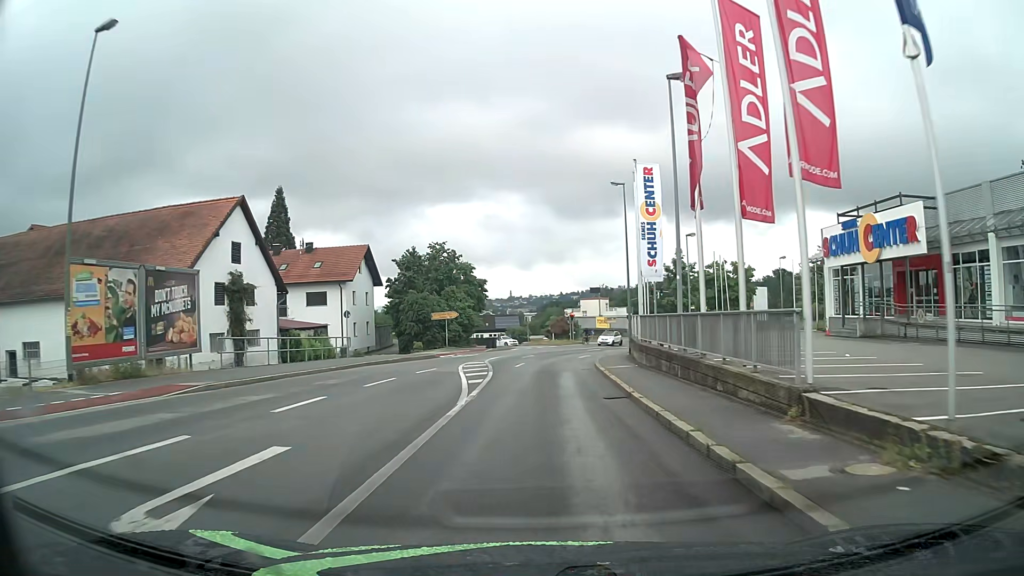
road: tertiary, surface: asphalt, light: Day
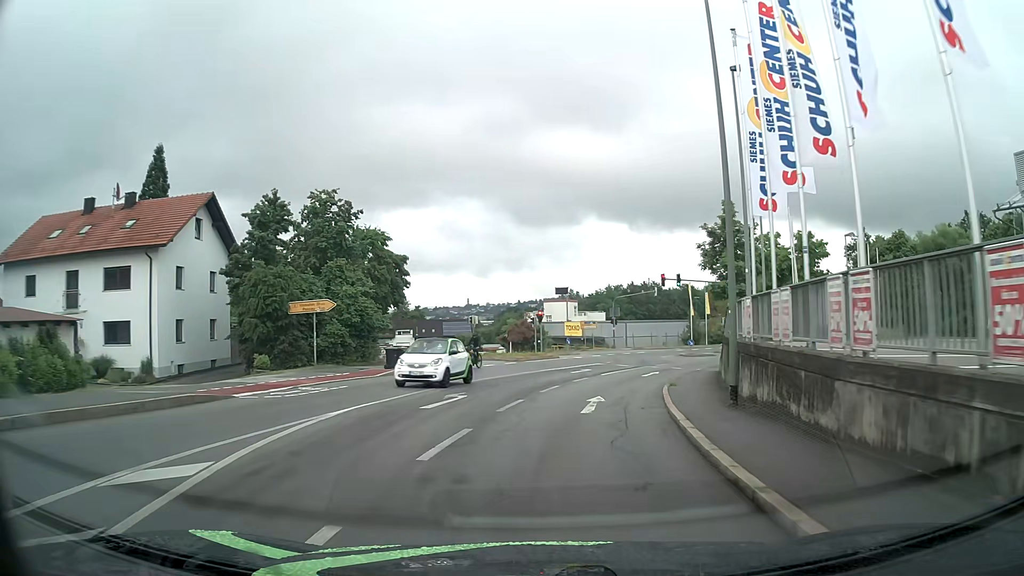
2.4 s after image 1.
(+0.6, +25.6) m; +3°
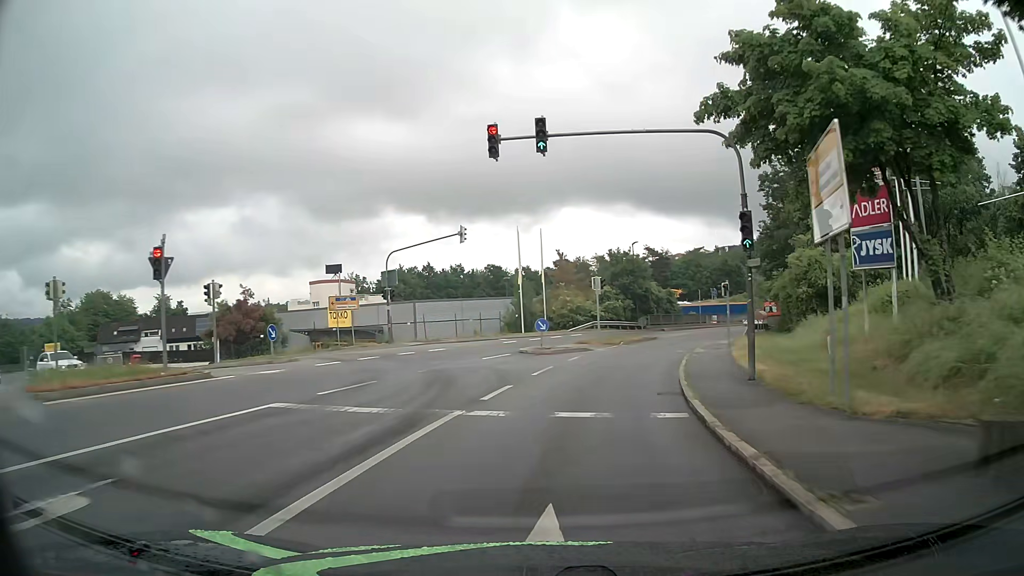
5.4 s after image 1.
(+5.0, +31.7) m; +17°
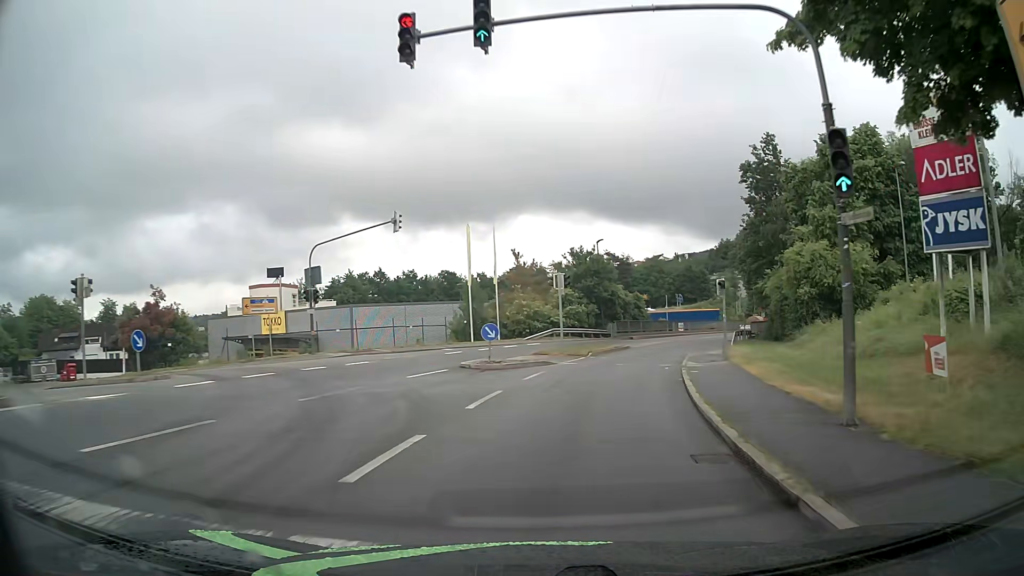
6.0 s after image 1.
(+0.2, +6.6) m; +4°
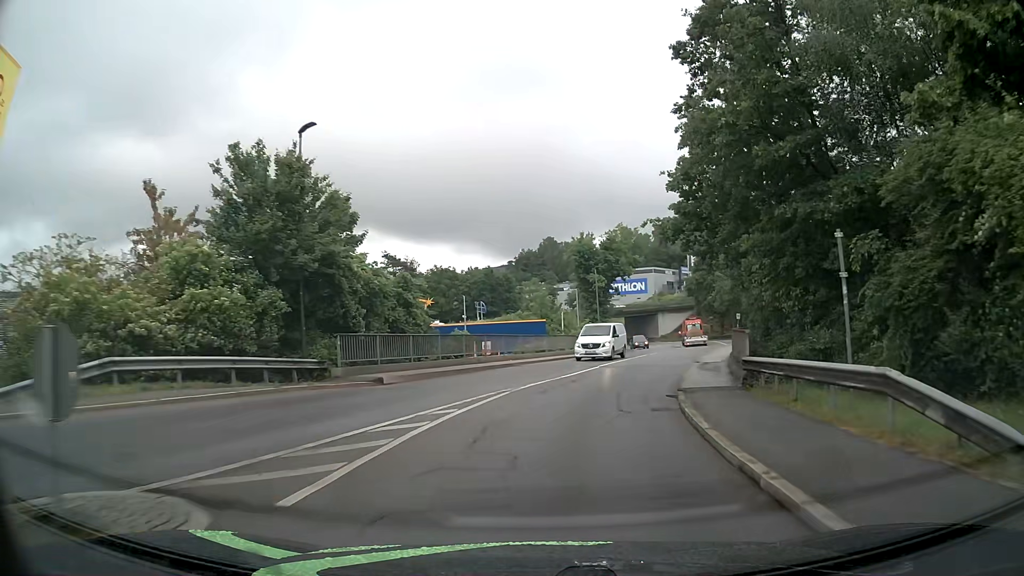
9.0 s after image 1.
(+5.3, +33.4) m; +17°
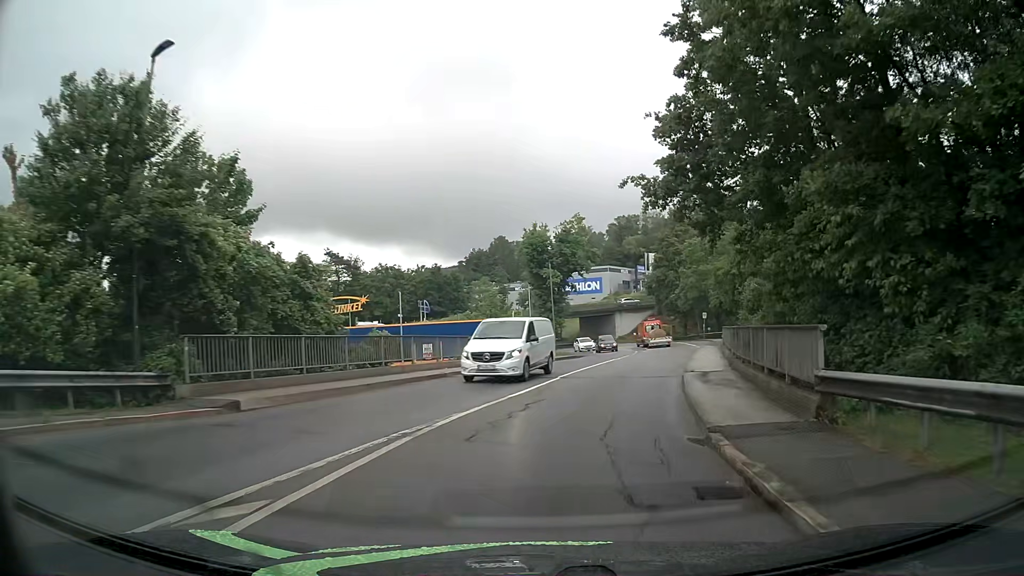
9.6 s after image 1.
(+0.3, +6.8) m; +4°
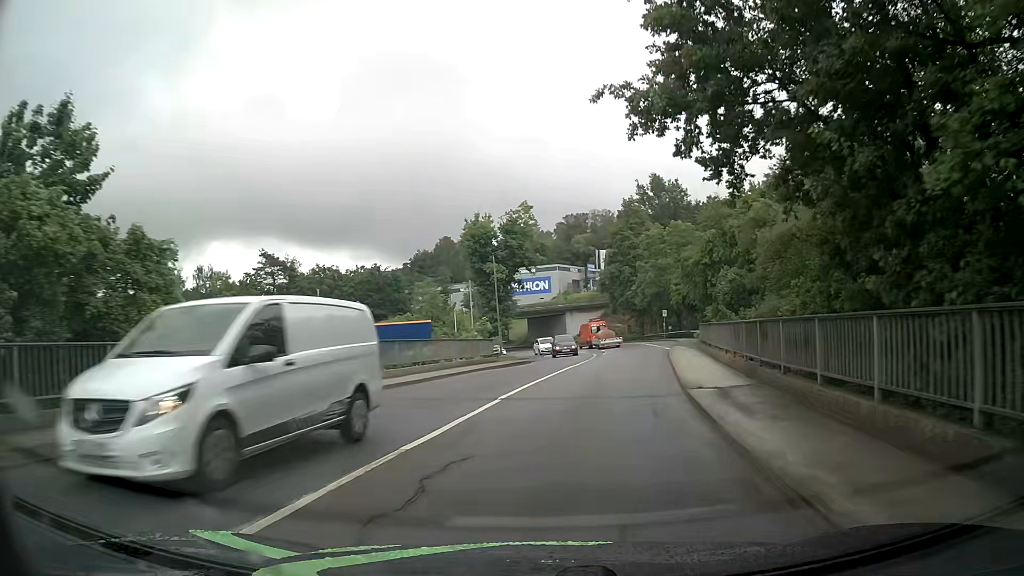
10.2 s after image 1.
(+0.3, +6.8) m; +5°
